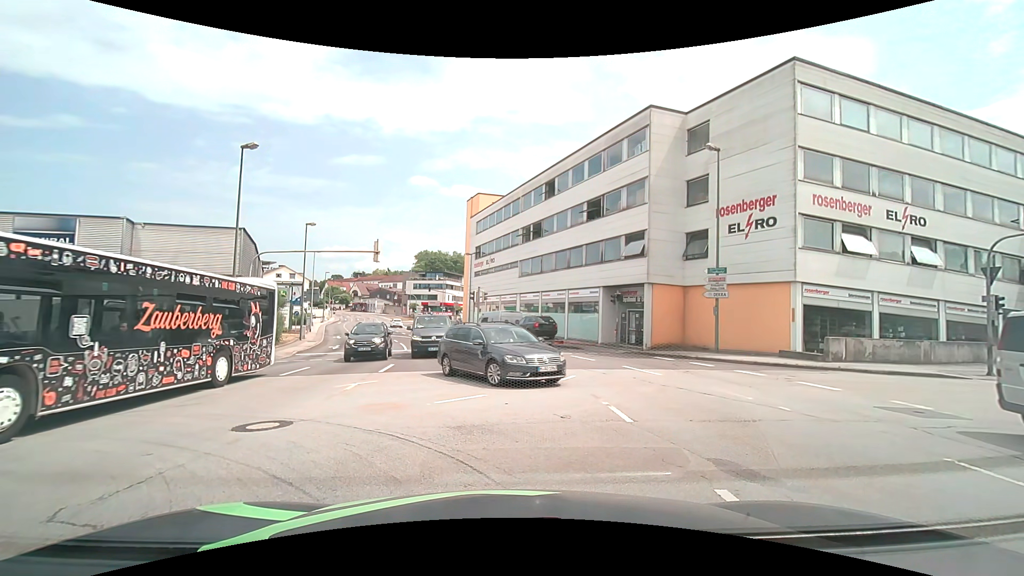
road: tertiary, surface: asphalt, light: Day
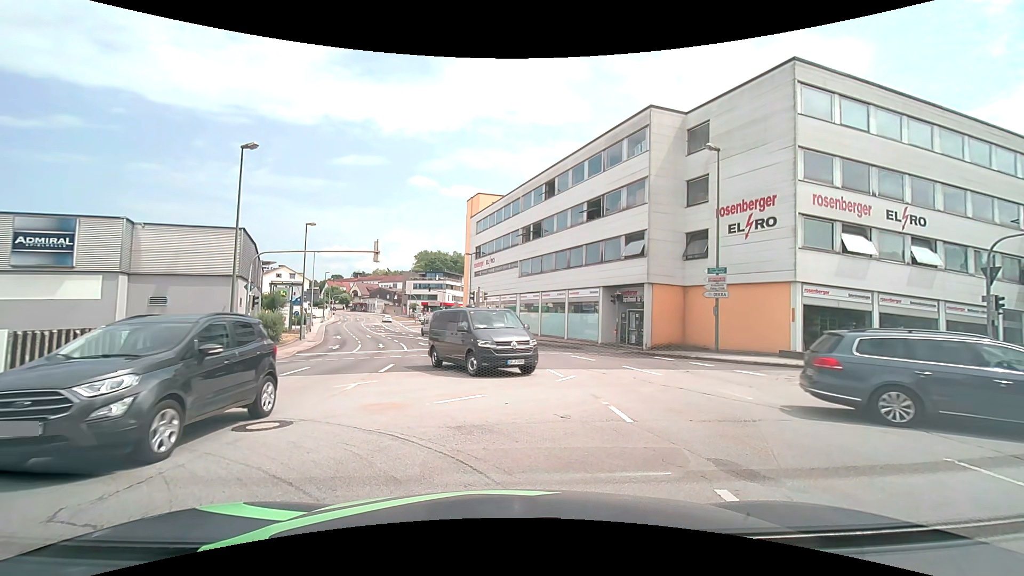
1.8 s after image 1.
(0.0, 0.0) m; 0°
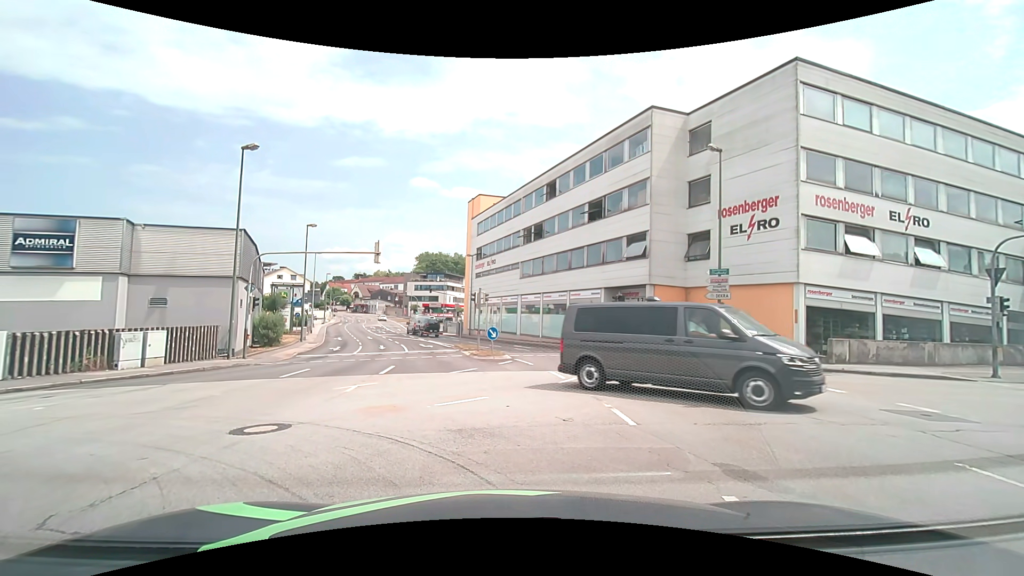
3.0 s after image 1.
(0.0, +0.1) m; 0°
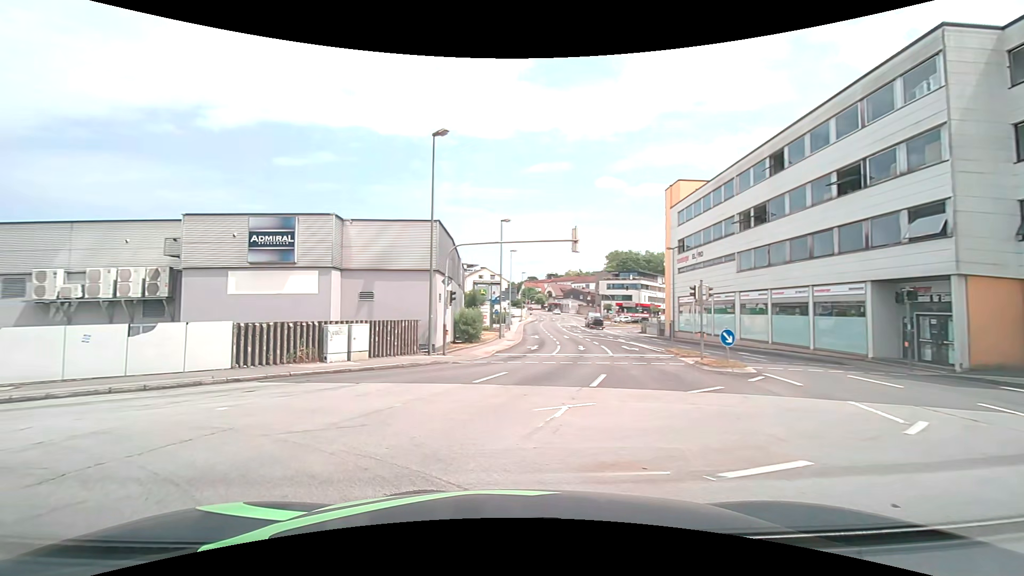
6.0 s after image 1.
(-0.6, +4.2) m; -21°
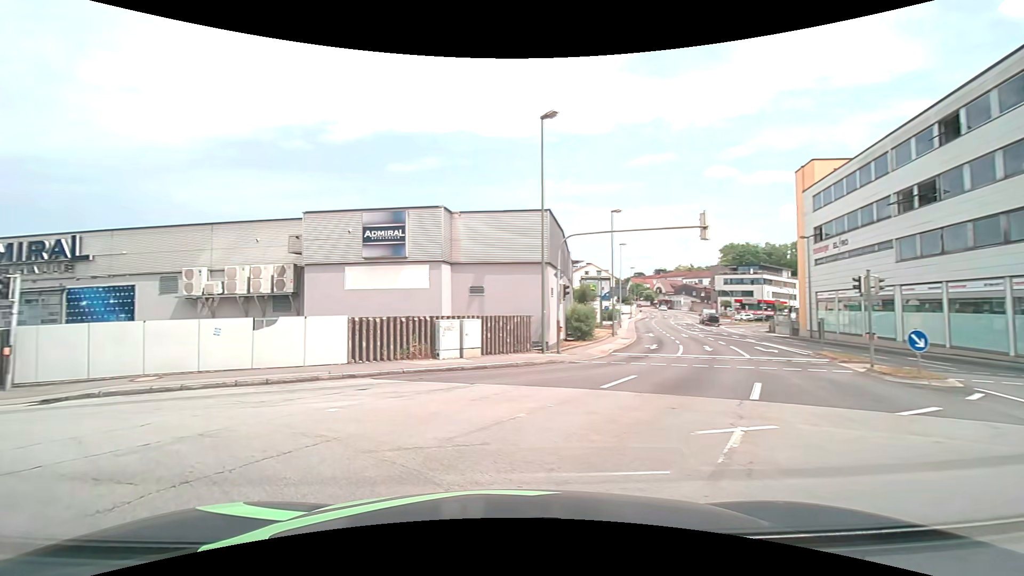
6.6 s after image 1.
(-0.2, +1.8) m; -12°
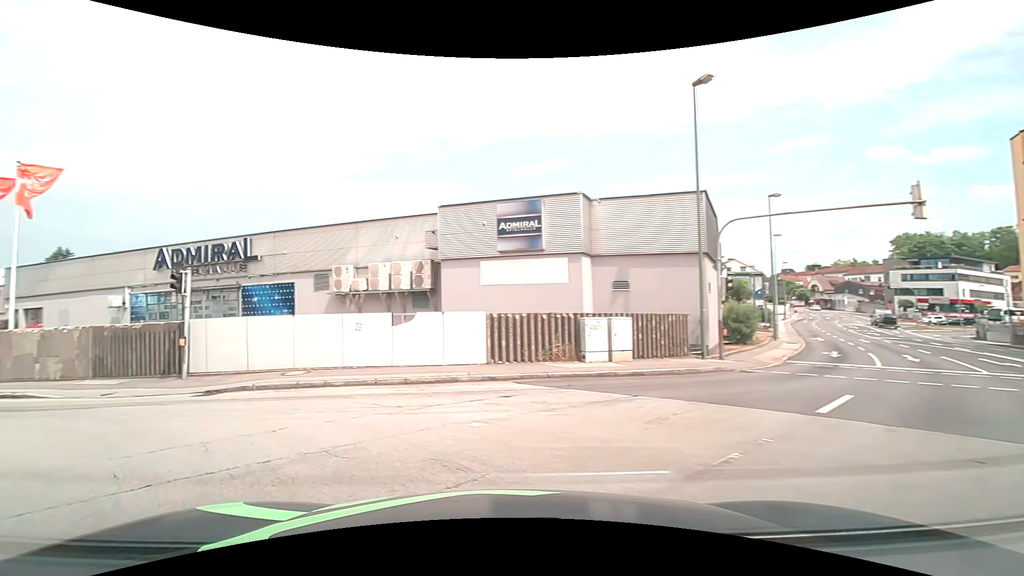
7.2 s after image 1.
(-0.3, +2.1) m; -15°
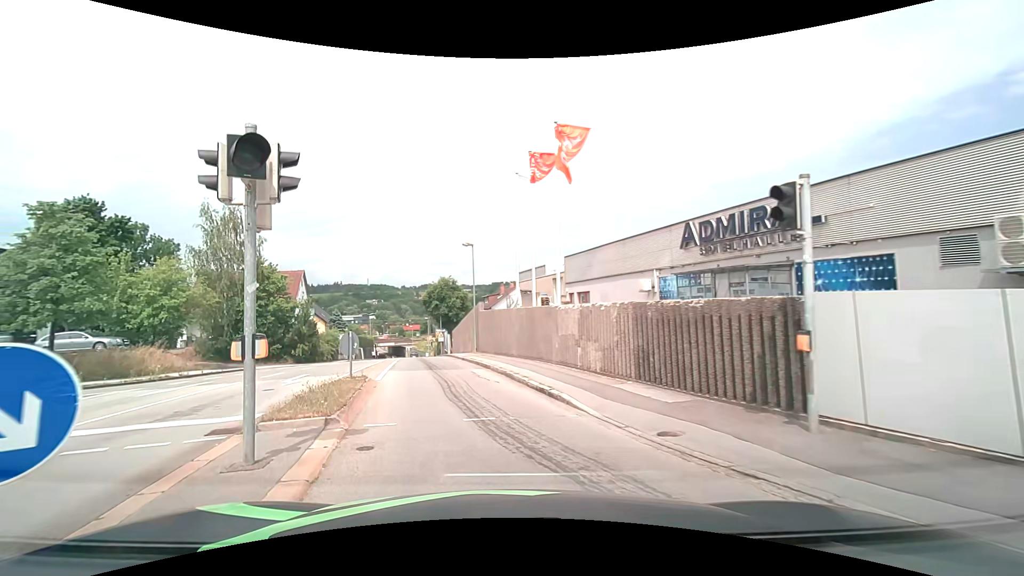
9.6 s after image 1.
(-5.1, +8.6) m; -53°
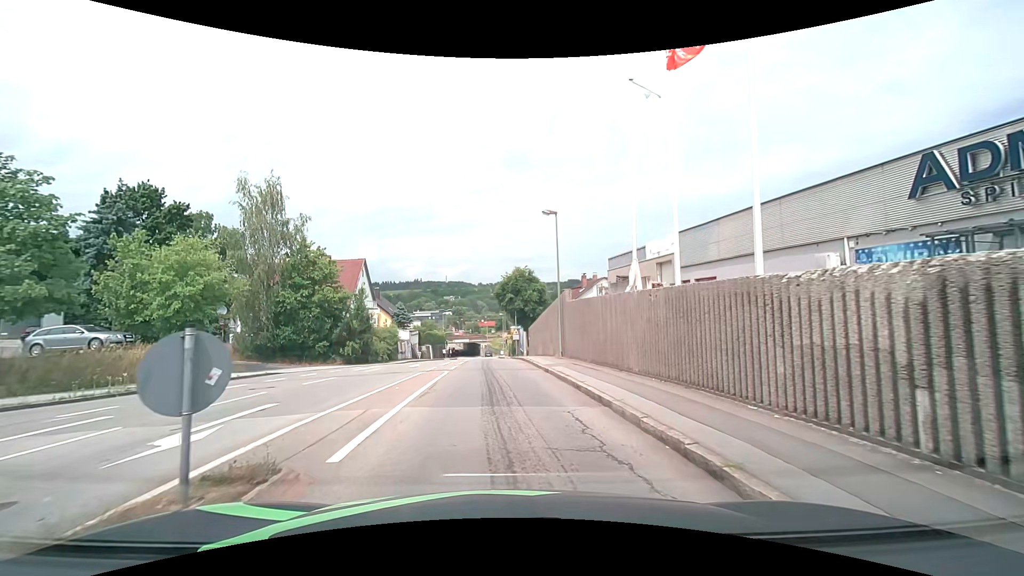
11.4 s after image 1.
(-0.8, +9.4) m; -8°
(0, +10) (-1, +20) (-2, +30) (-2, +40) (-3, +50) (-3, +60) (-4, +70) (-5, +80) (-5, +90) (-6, +100) m
